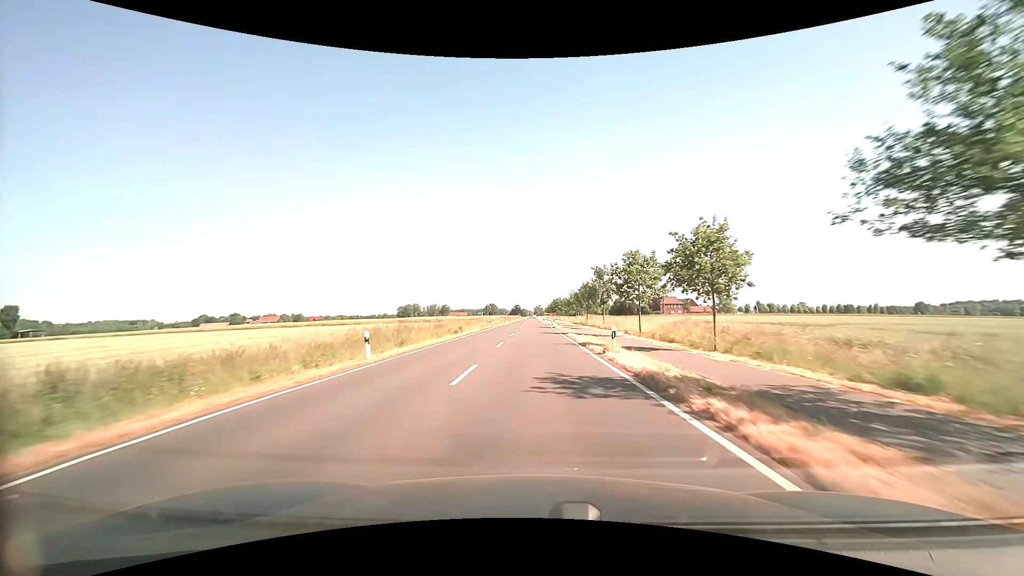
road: secondary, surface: asphalt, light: Day
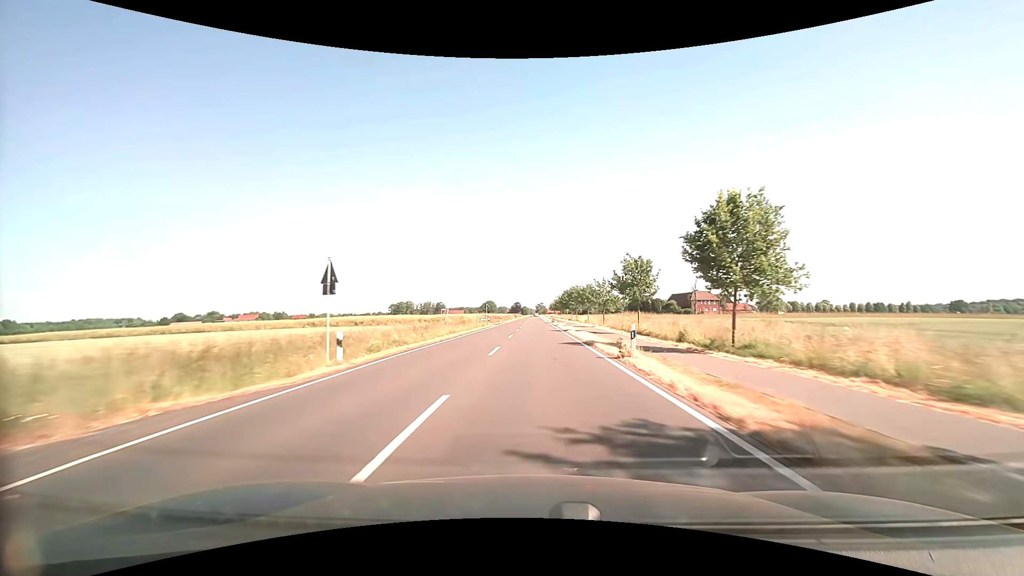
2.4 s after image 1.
(-0.3, +54.1) m; 0°
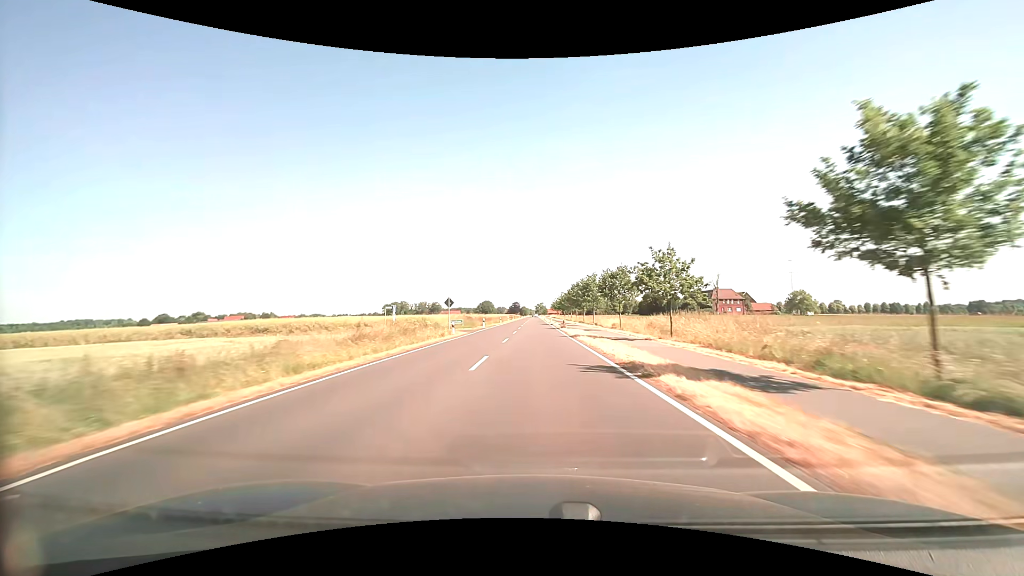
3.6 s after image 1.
(0.0, +28.3) m; 0°
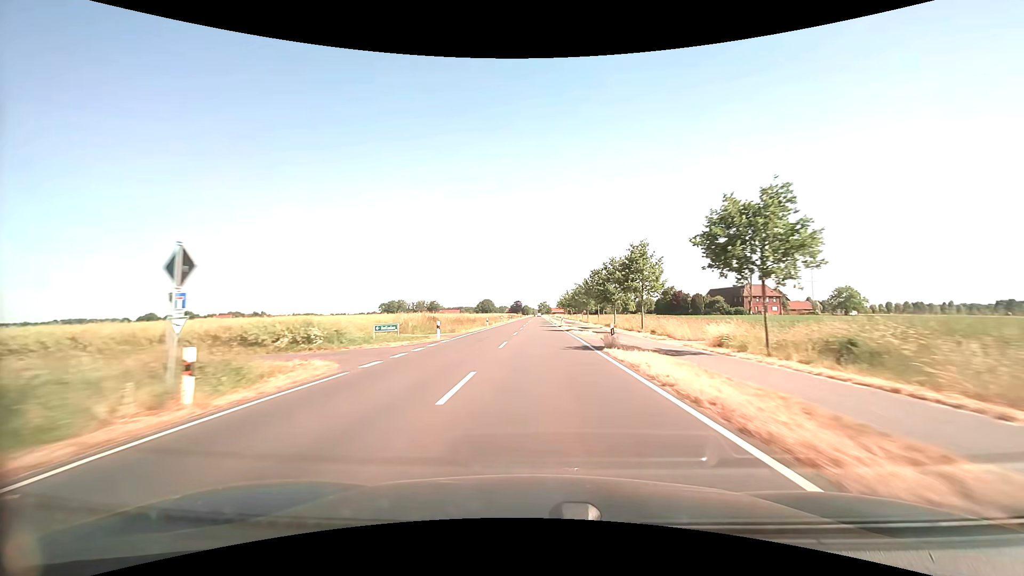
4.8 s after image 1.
(-0.1, +28.7) m; 0°
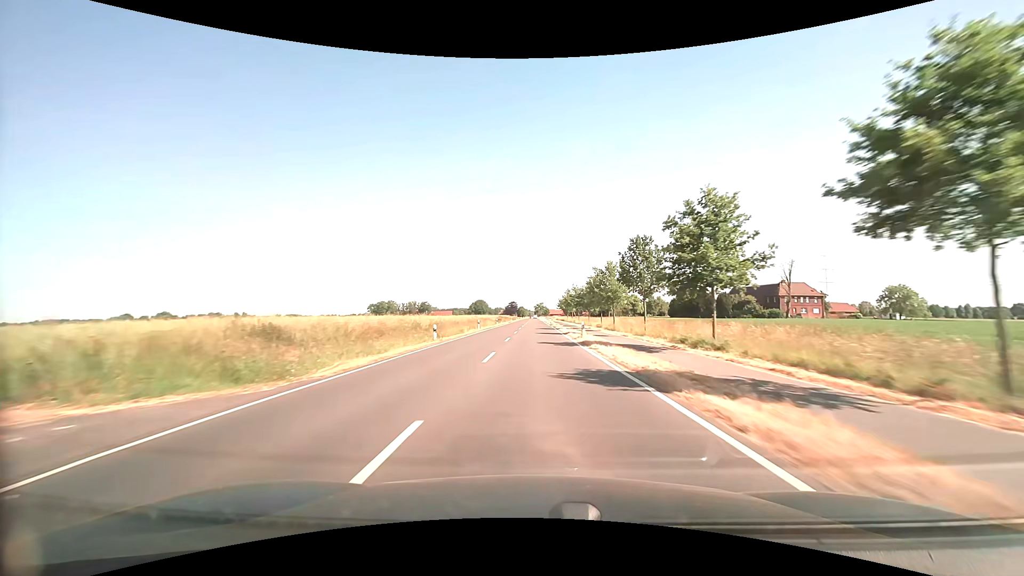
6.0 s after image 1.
(+0.1, +29.3) m; 0°
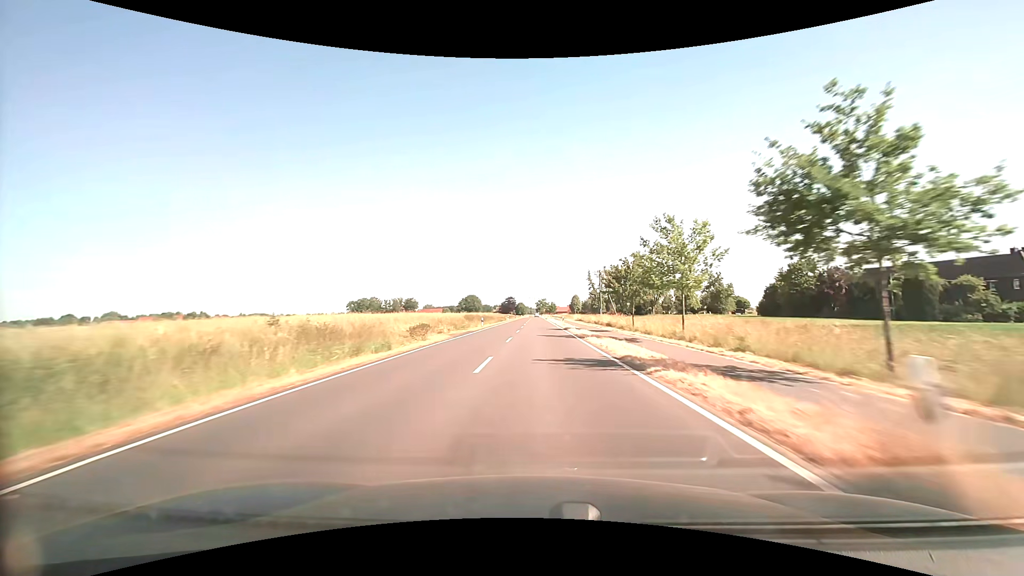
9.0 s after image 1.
(-0.1, +75.8) m; 0°
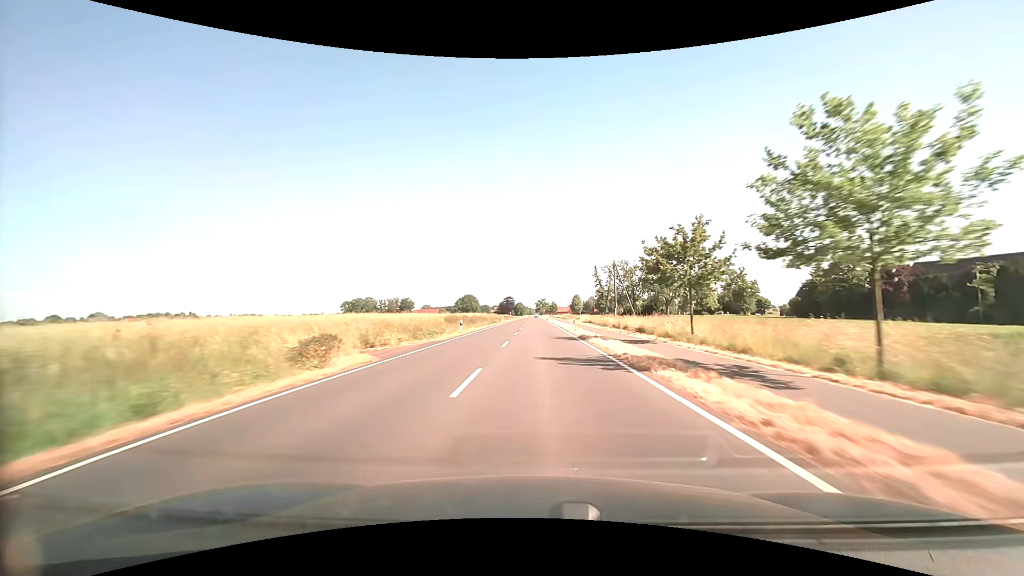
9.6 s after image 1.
(0.0, +15.3) m; 0°
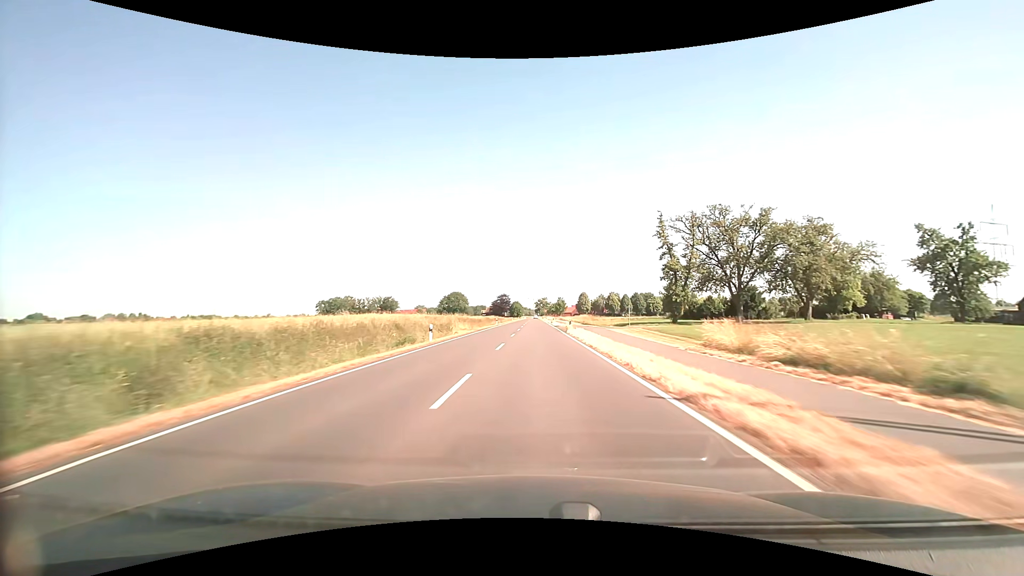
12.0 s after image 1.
(+0.1, +61.2) m; 0°
(0, +10) (0, +20) (0, +30) (0, +40) (0, +50) (0, +60) (0, +70) (0, +80) (0, +90) (0, +100) m
